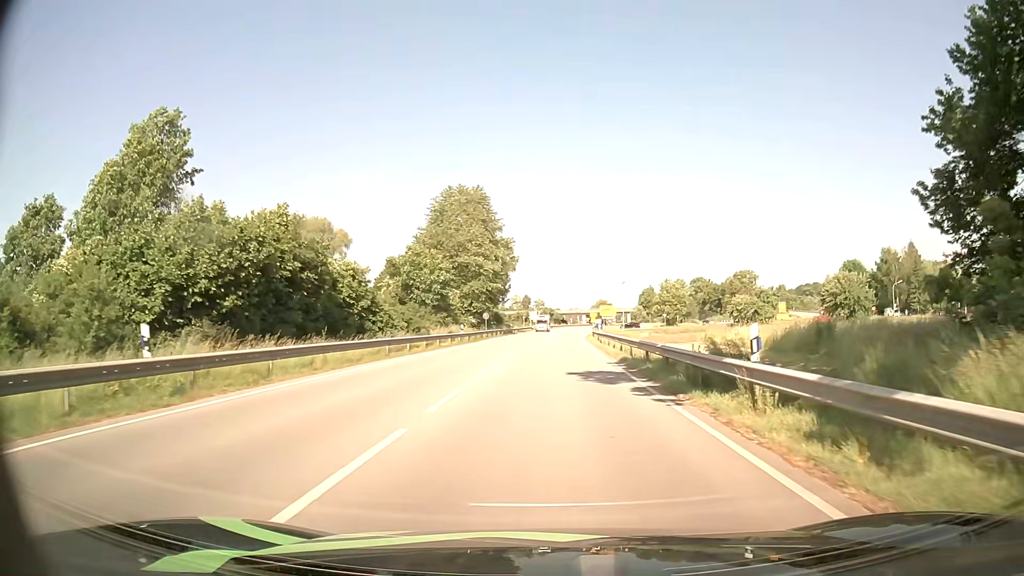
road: primary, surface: asphalt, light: Day
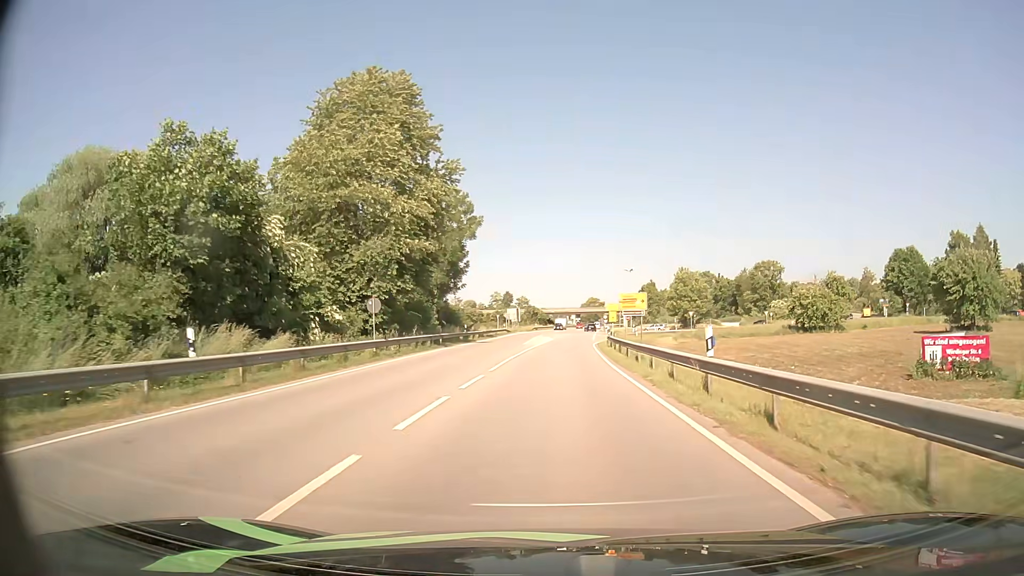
(+0.5, +37.5) m; +1°
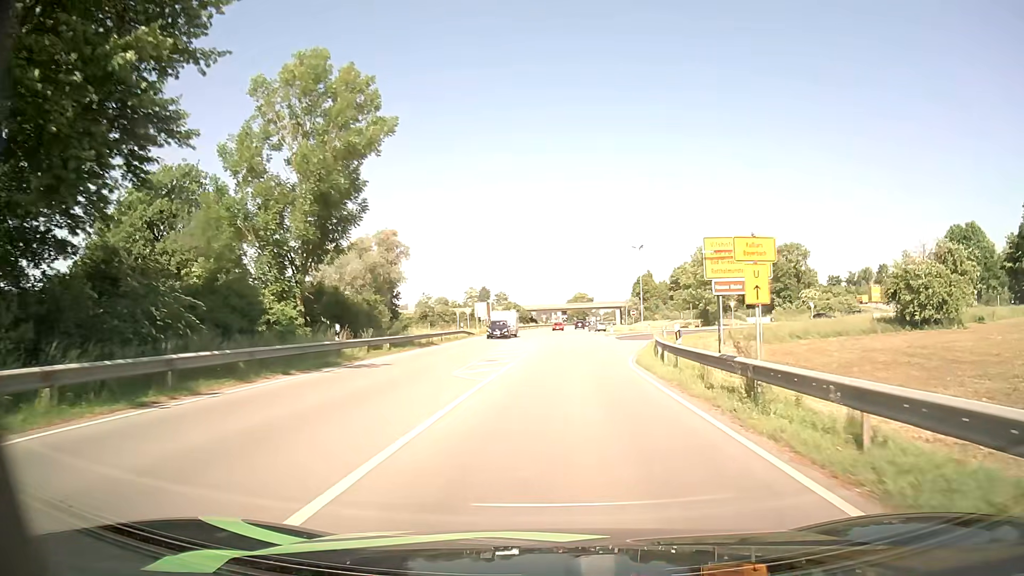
(+0.4, +30.5) m; +2°
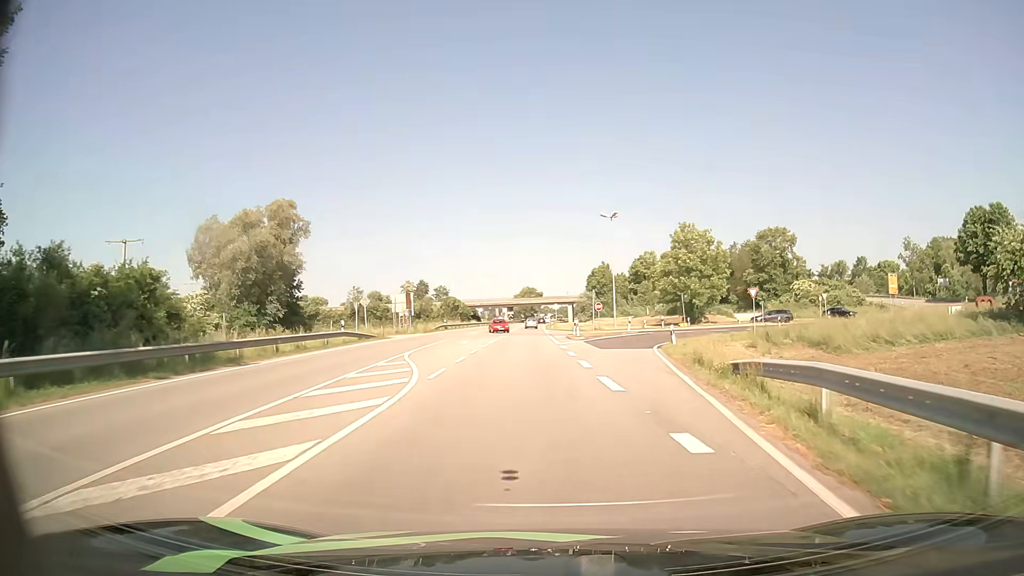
(+0.7, +22.6) m; +4°
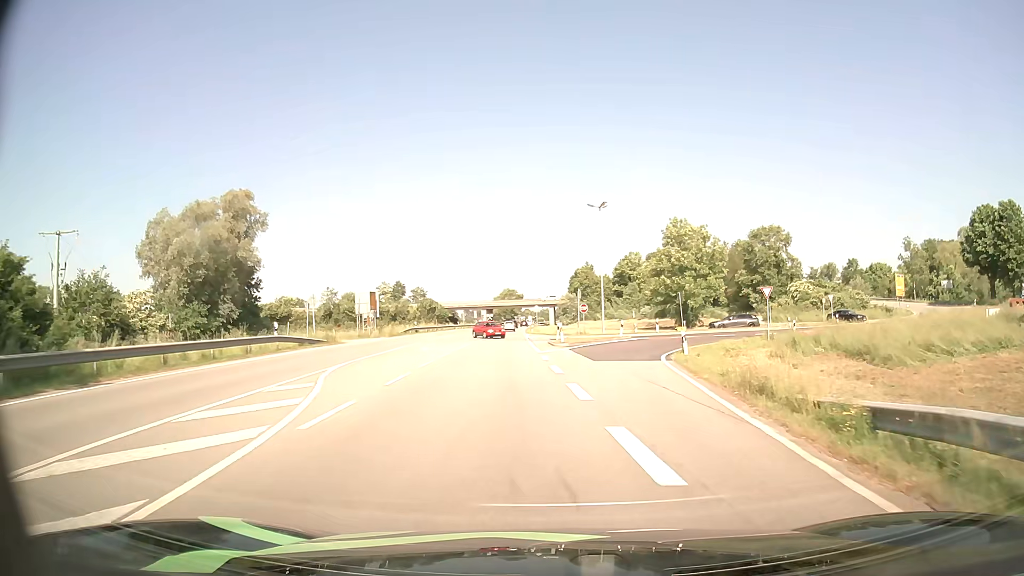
(+0.1, +7.1) m; +1°
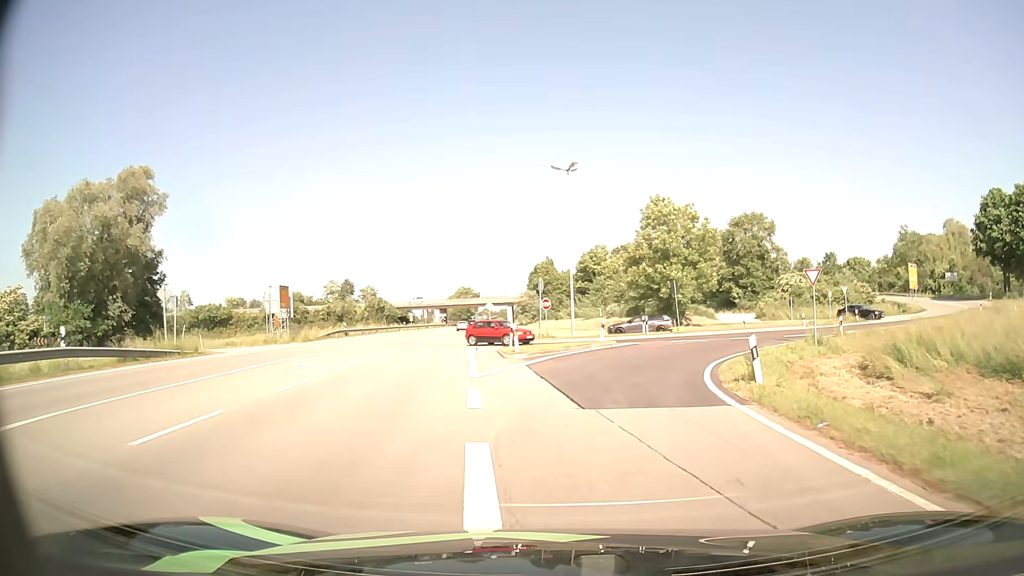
(+0.4, +13.0) m; +4°
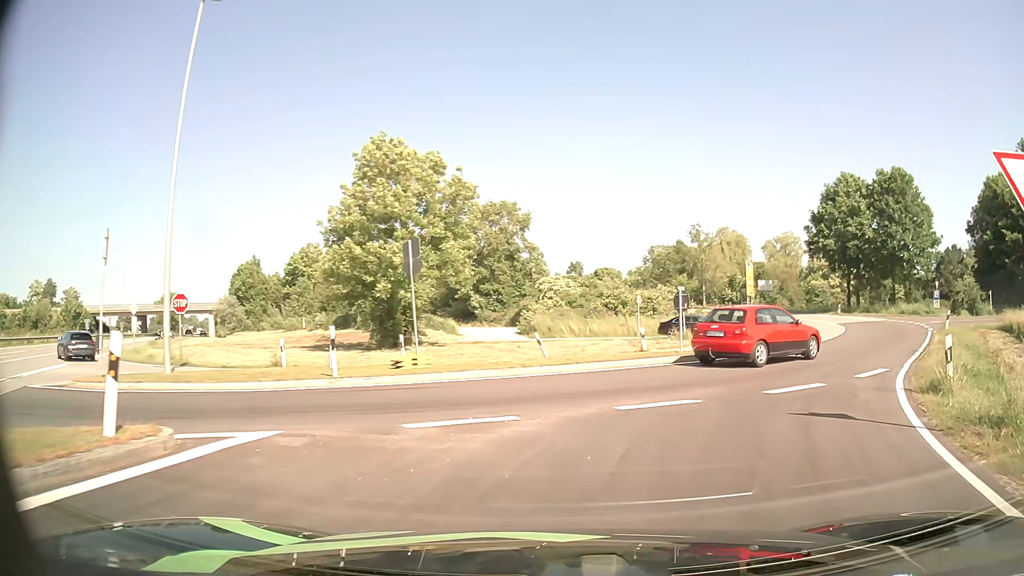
(+3.2, +23.3) m; +23°
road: primary_link
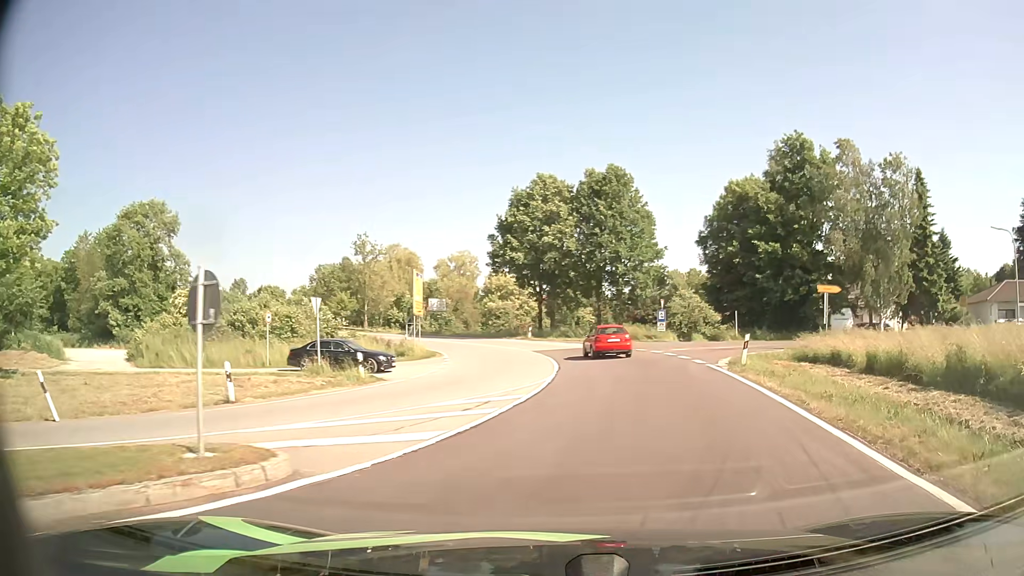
(+2.9, +12.0) m; +27°
(+1, +10) (+3, +20) (+3, +30) (+2, +40) (0, +49) (-4, +59) (-10, +67) (-17, +73) (-26, +79) (-35, +83) m
